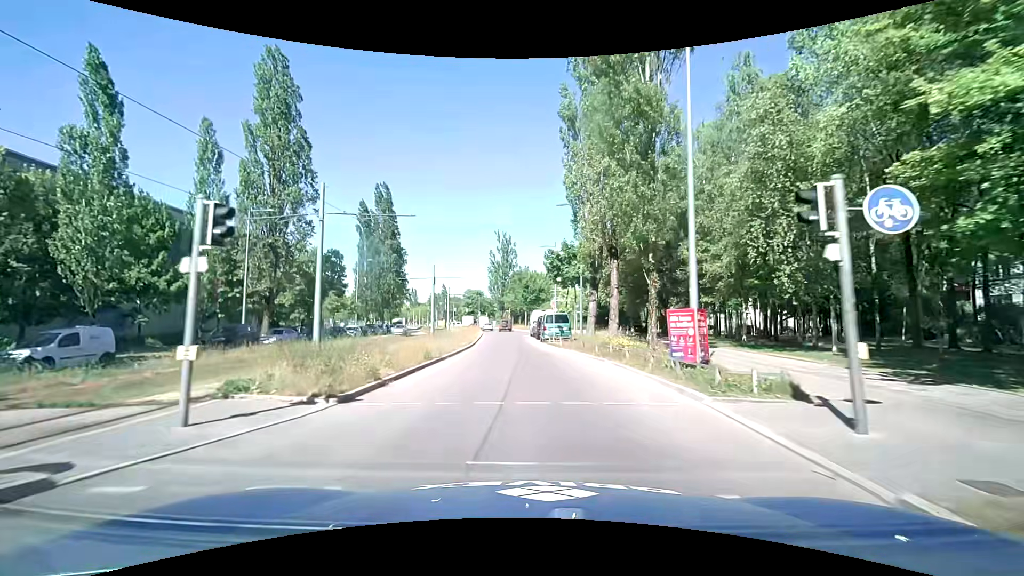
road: secondary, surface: asphalt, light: Day
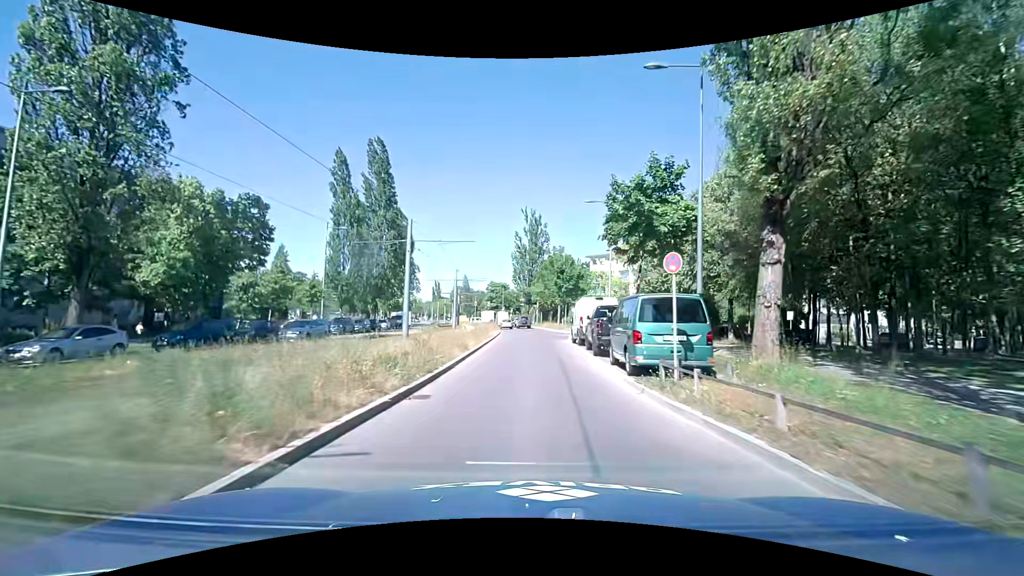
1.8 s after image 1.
(-0.7, +20.7) m; -4°
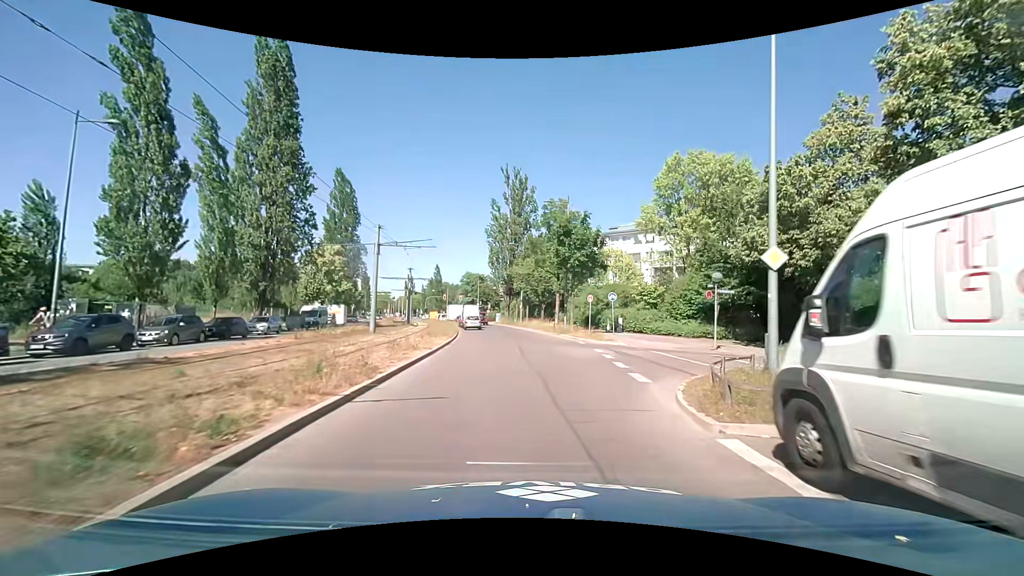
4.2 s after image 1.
(+0.2, +25.6) m; +2°
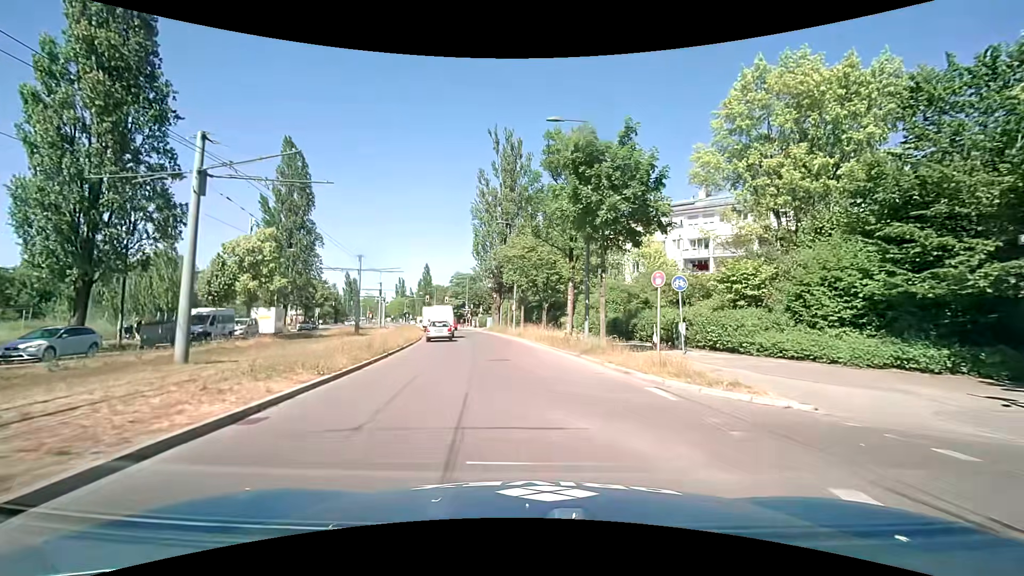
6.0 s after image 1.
(+0.4, +17.1) m; +1°
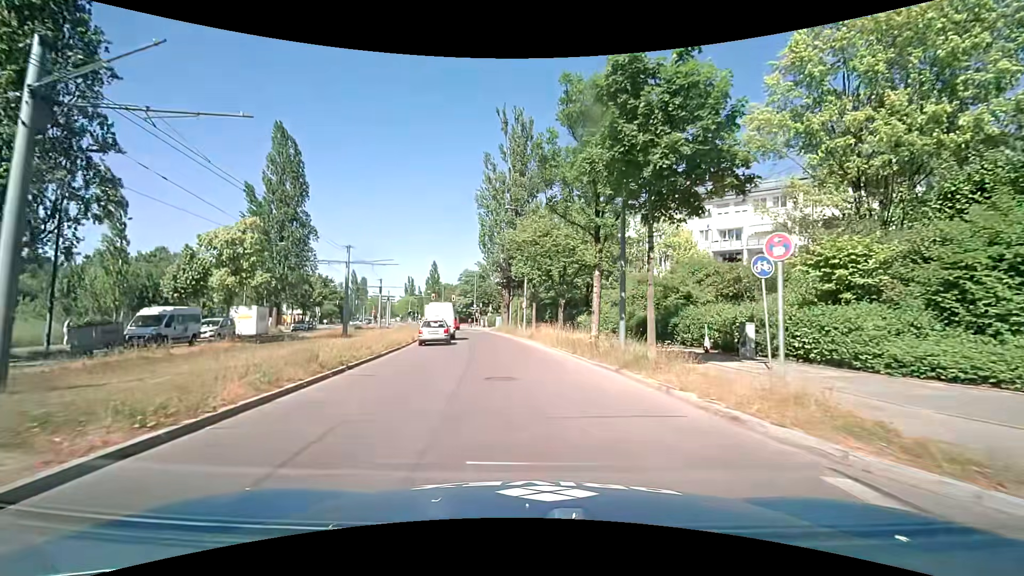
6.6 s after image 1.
(-0.1, +5.7) m; -2°
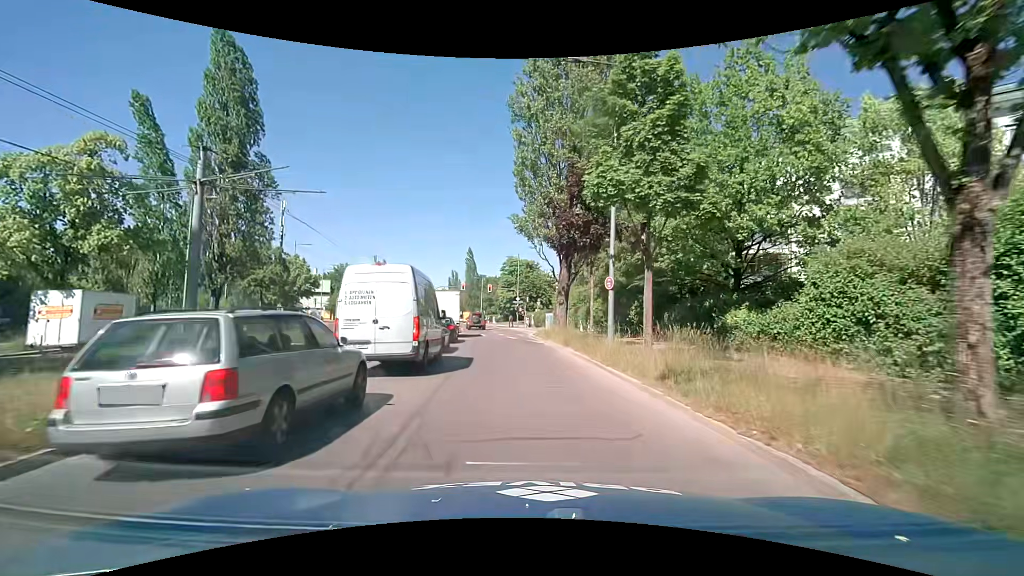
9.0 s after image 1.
(-1.1, +22.9) m; -7°
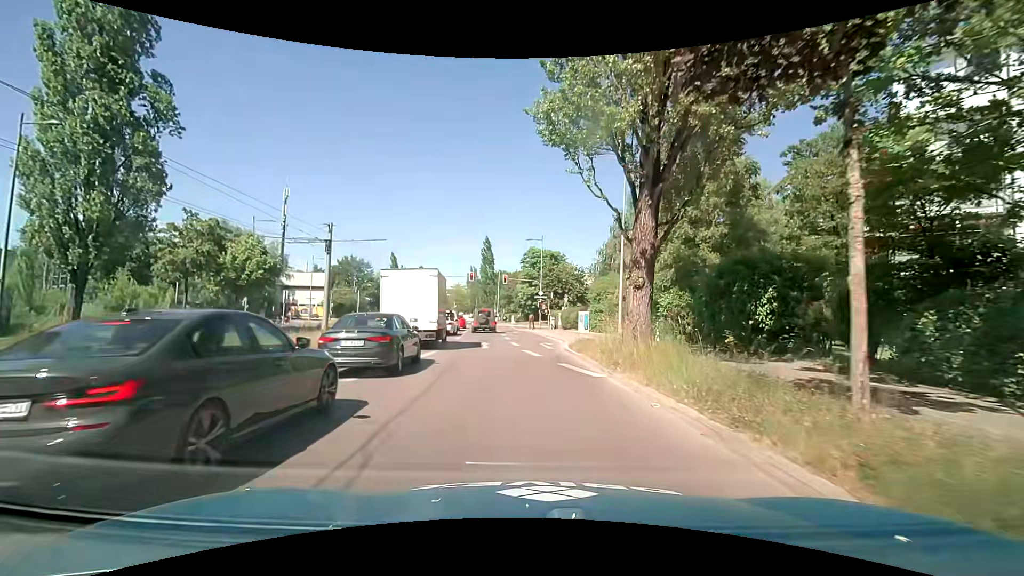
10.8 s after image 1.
(-0.1, +15.1) m; -2°
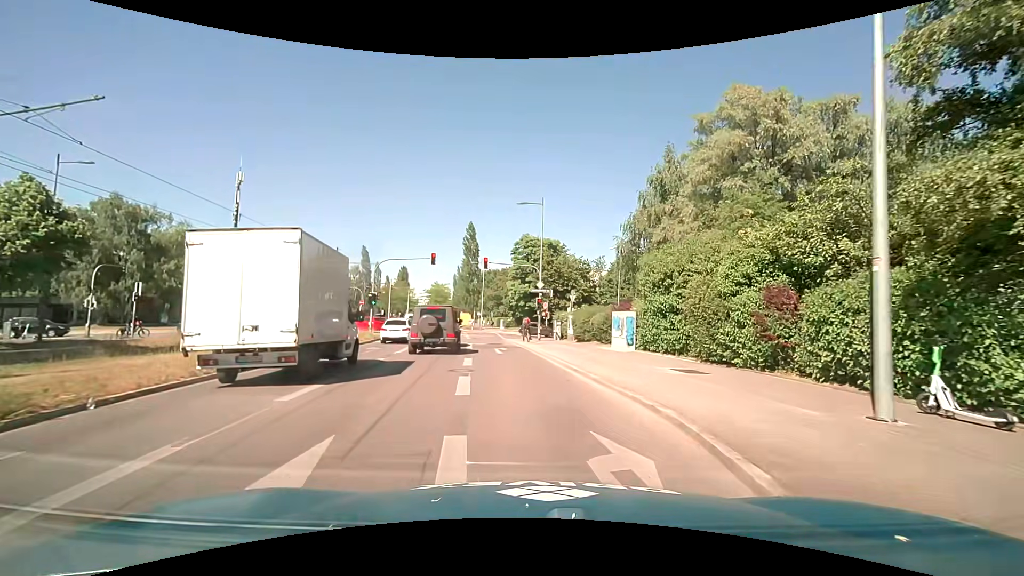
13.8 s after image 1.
(-0.1, +19.8) m; +2°
